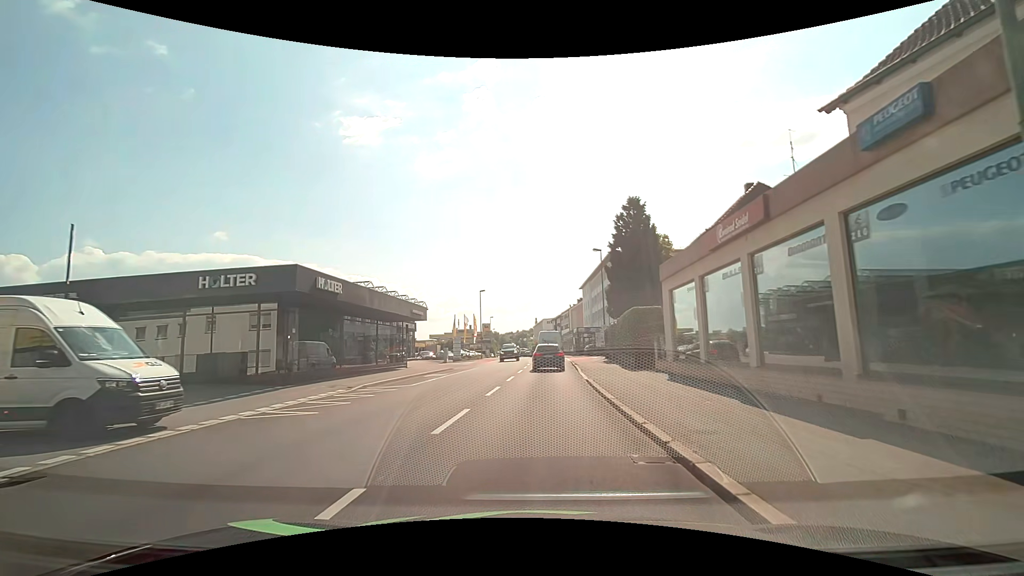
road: tertiary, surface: asphalt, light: Day
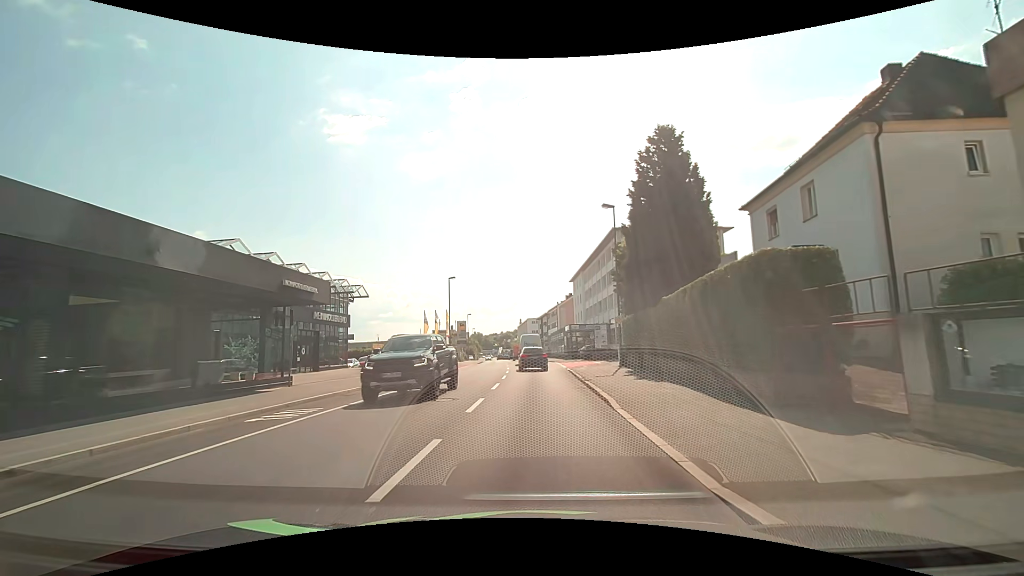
(+0.3, +15.2) m; +2°
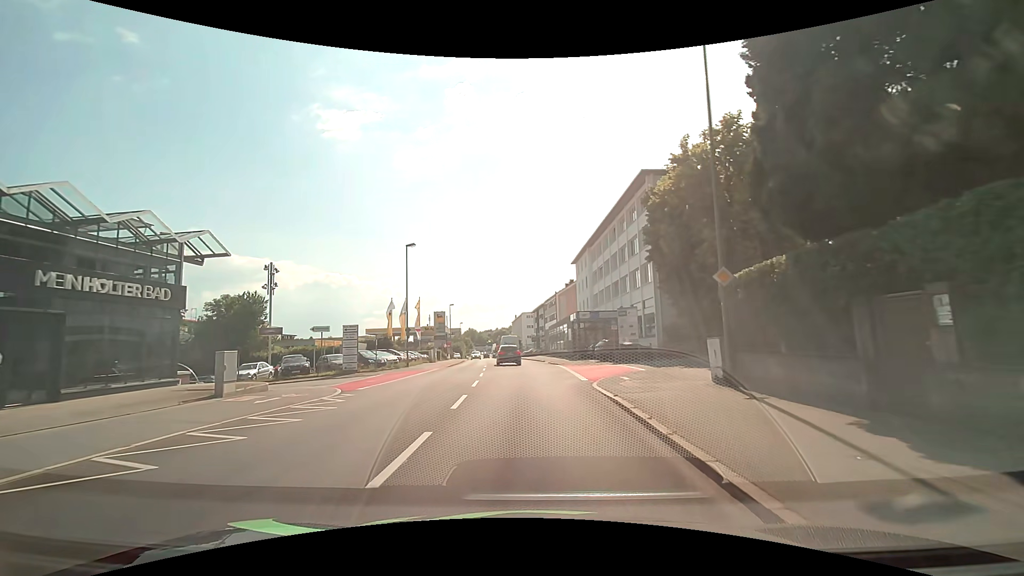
(0.0, +17.6) m; 0°
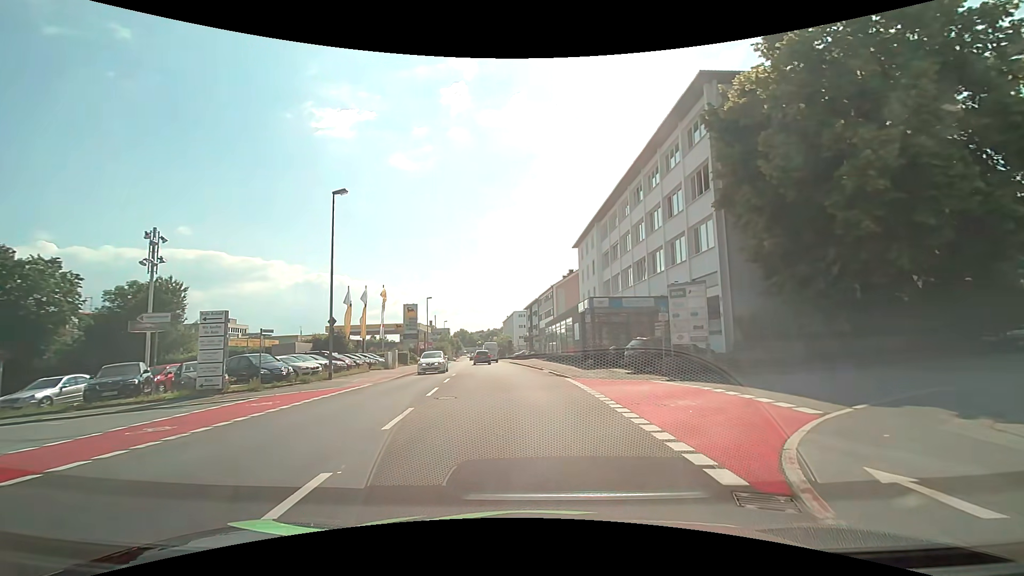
(0.0, +14.4) m; 0°
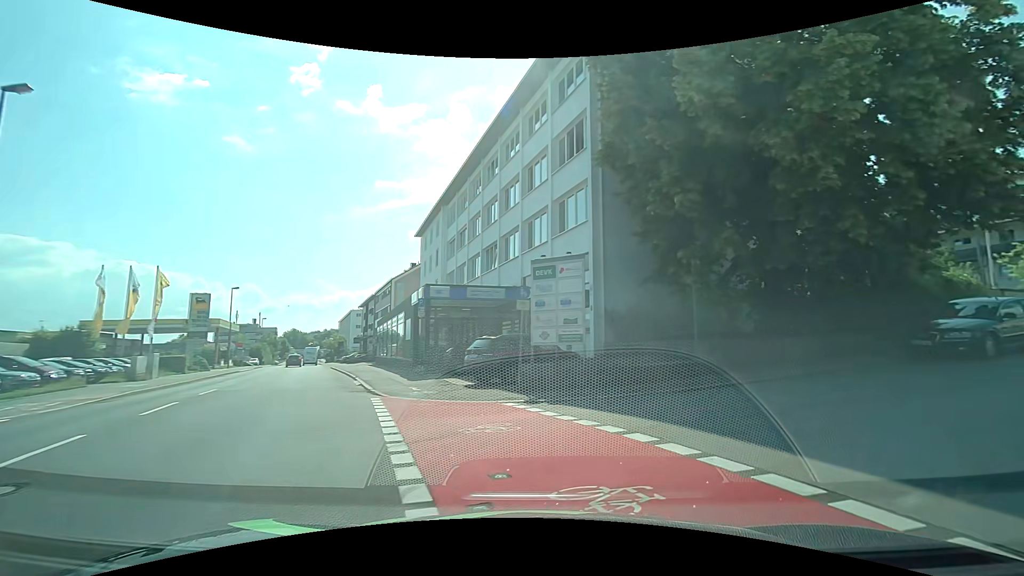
(+0.9, +7.4) m; +18°
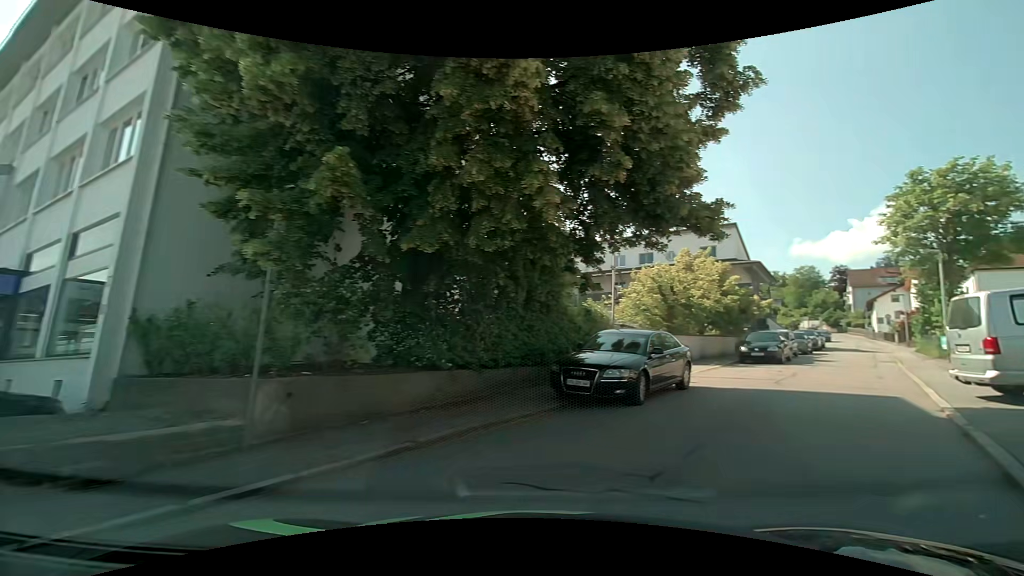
(+2.1, +6.6) m; +37°
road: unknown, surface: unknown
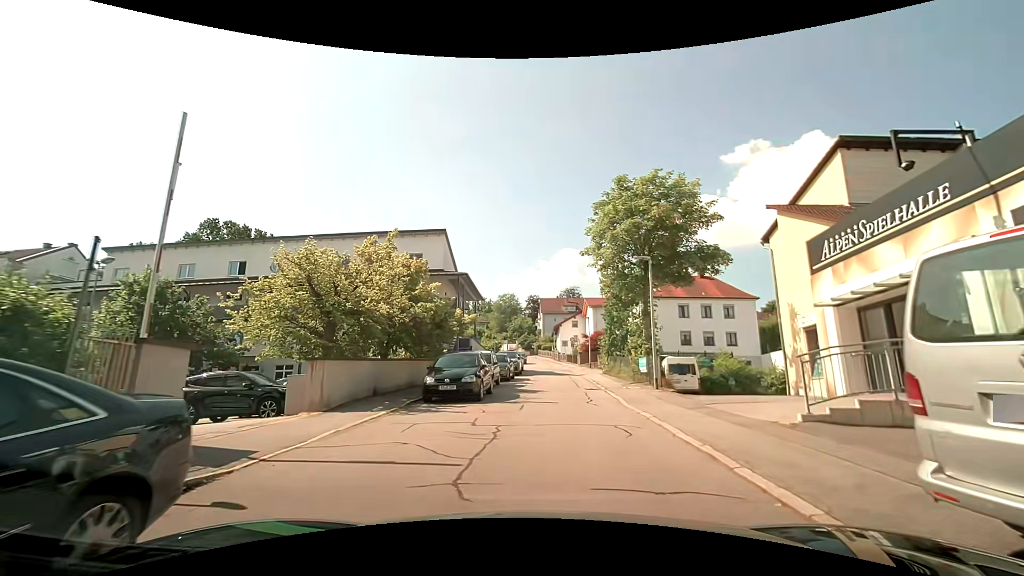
(+3.7, +9.2) m; +34°
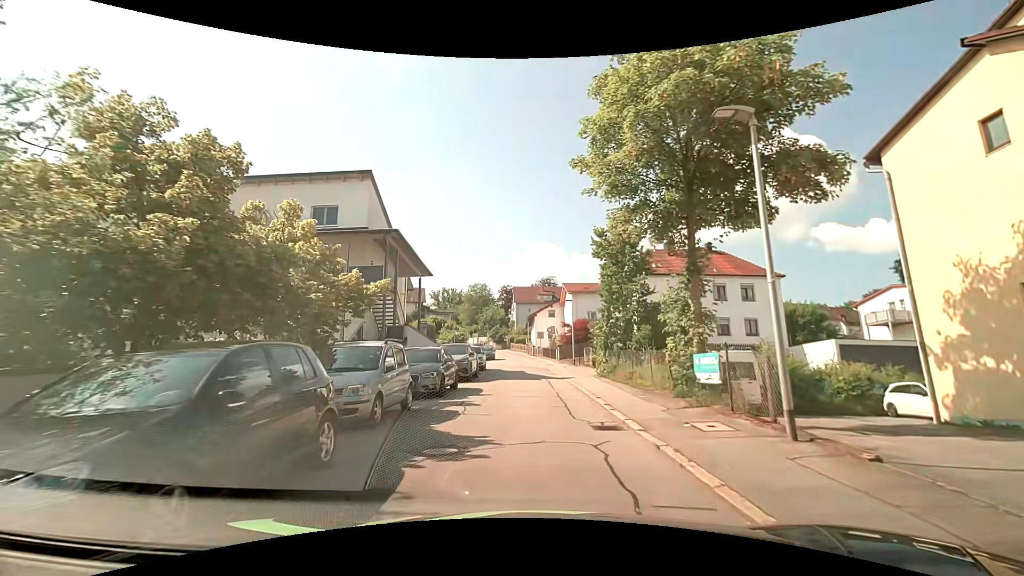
(+0.3, +11.9) m; +2°
(0, +10) (0, +20) (-1, +30) (-1, +40) (-9, +43) (-19, +42) (-29, +42) (-39, +42) (-49, +43) (-59, +44) m
